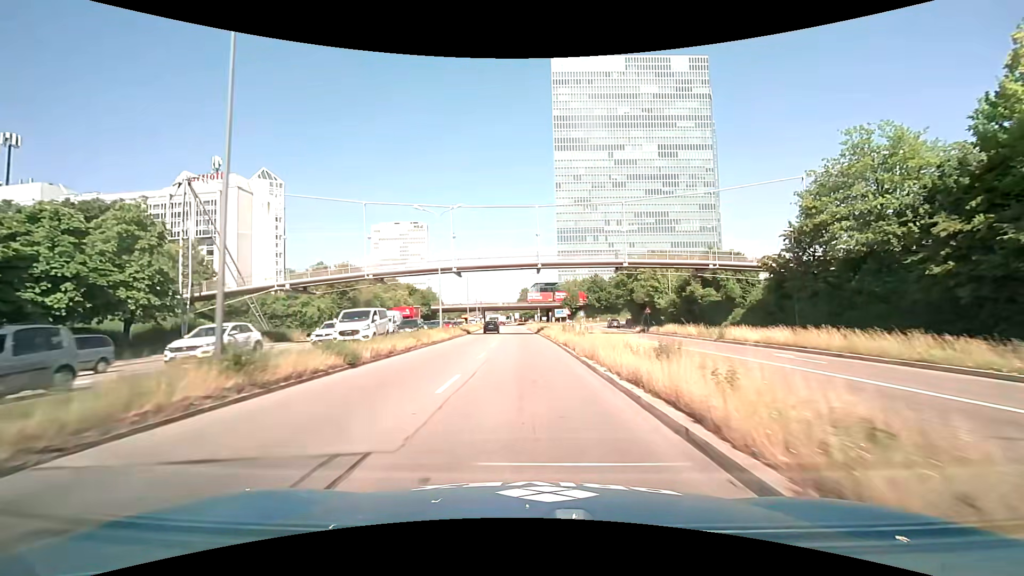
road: trunk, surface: asphalt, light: Day
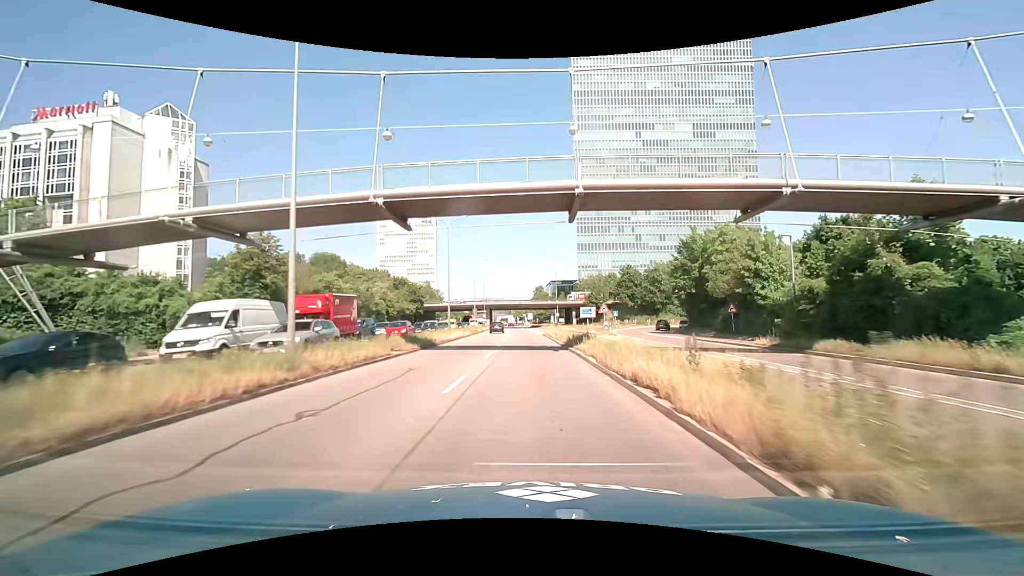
(-0.4, +27.0) m; -1°
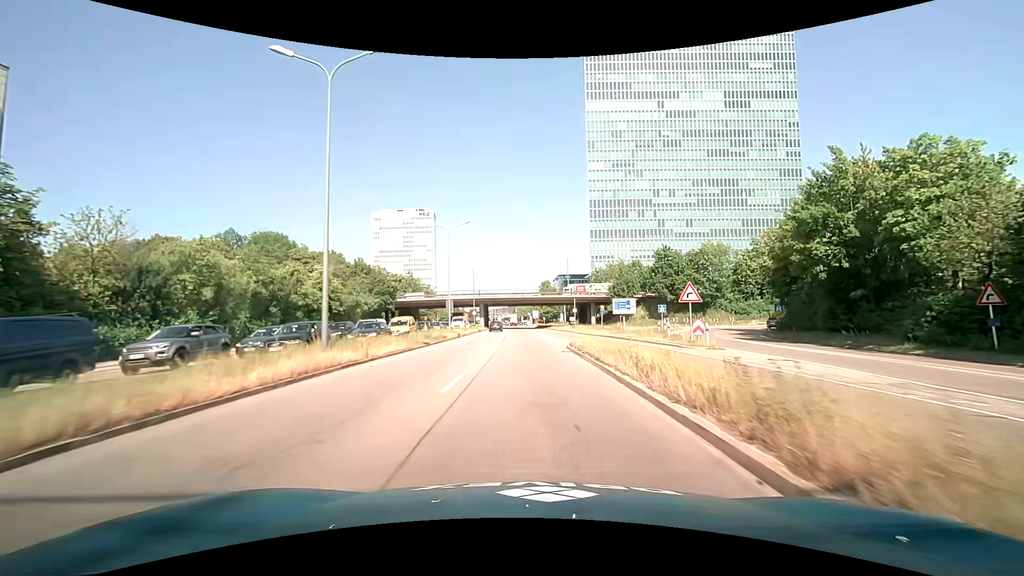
(-0.2, +27.3) m; -1°
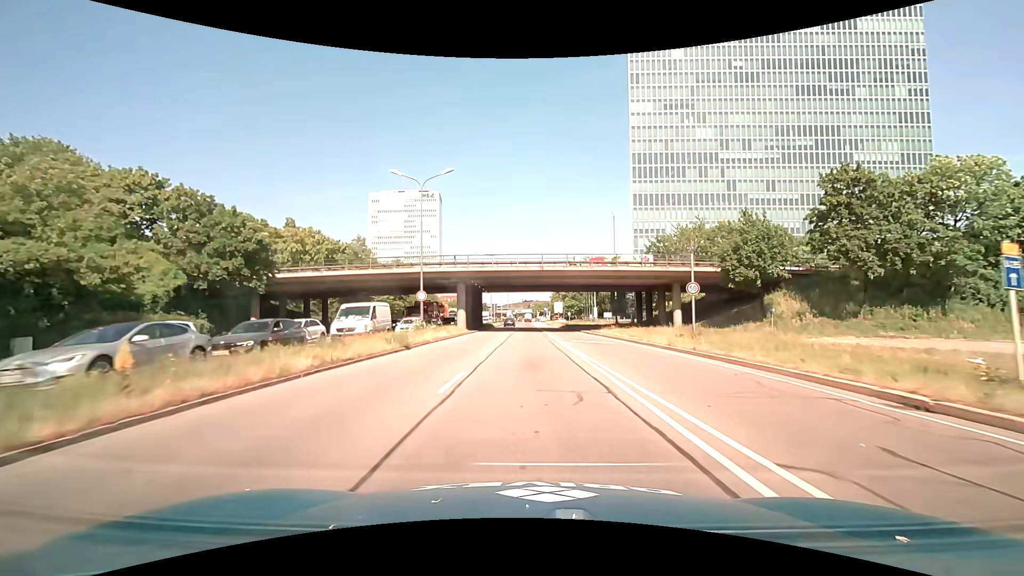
(-0.5, +45.2) m; -2°
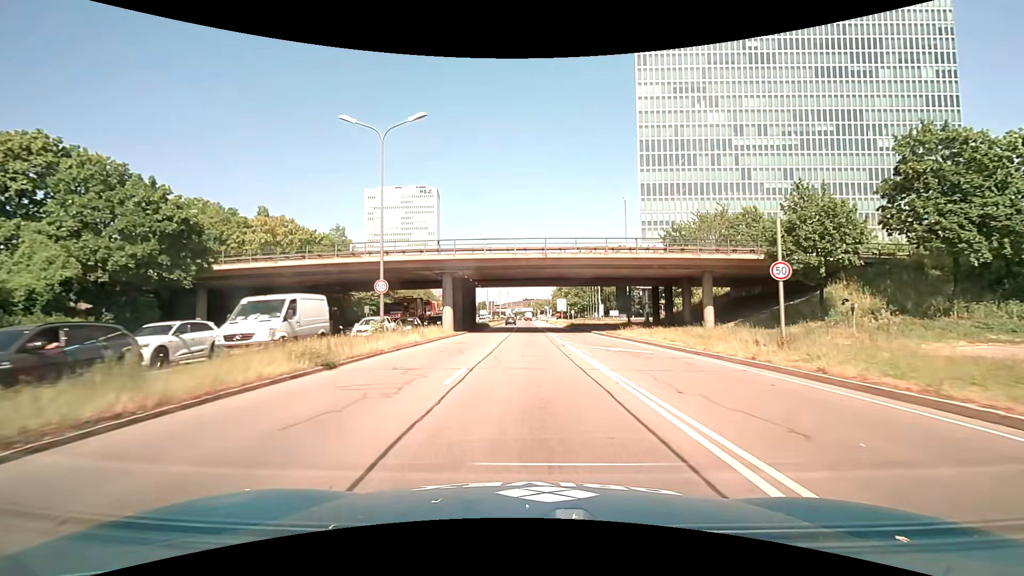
(0.0, +8.3) m; 0°
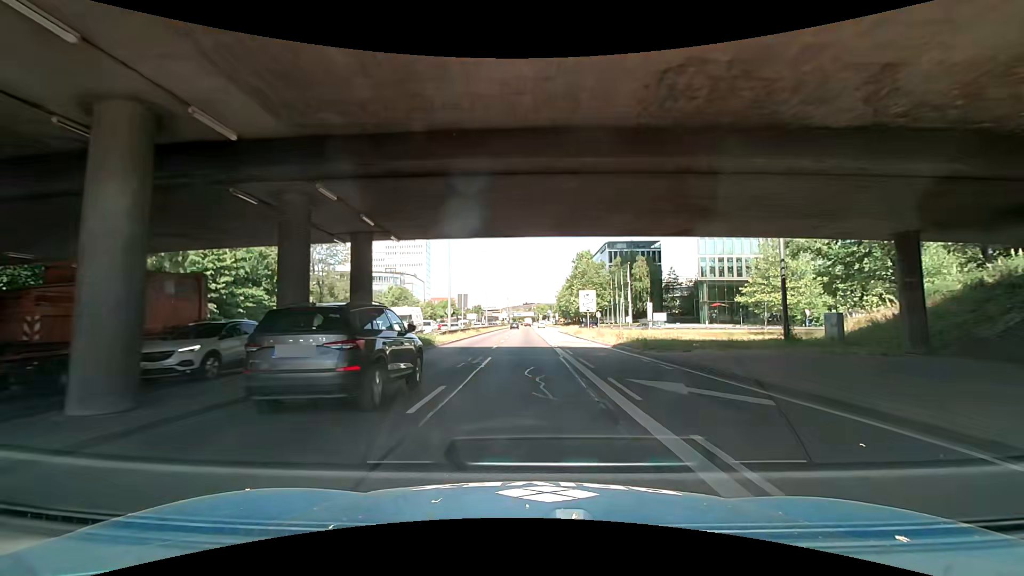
(-0.1, +38.2) m; 0°
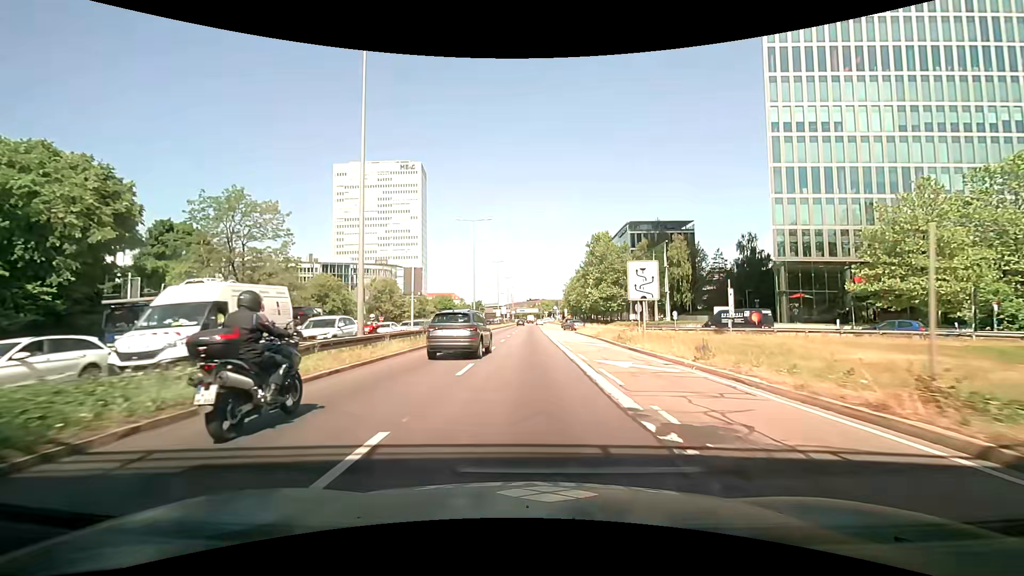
(+0.2, +22.5) m; 0°
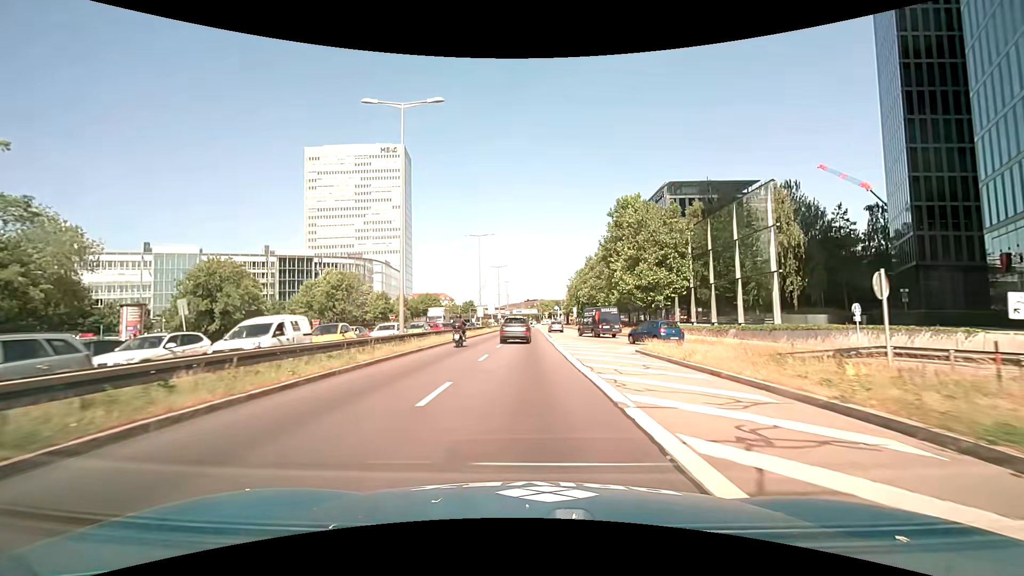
(-0.6, +31.3) m; -1°
(0, +10) (0, +20) (0, +30) (0, +40) (0, +50) (0, +60) (0, +70) (0, +80) (+1, +90) (+1, +100) m
